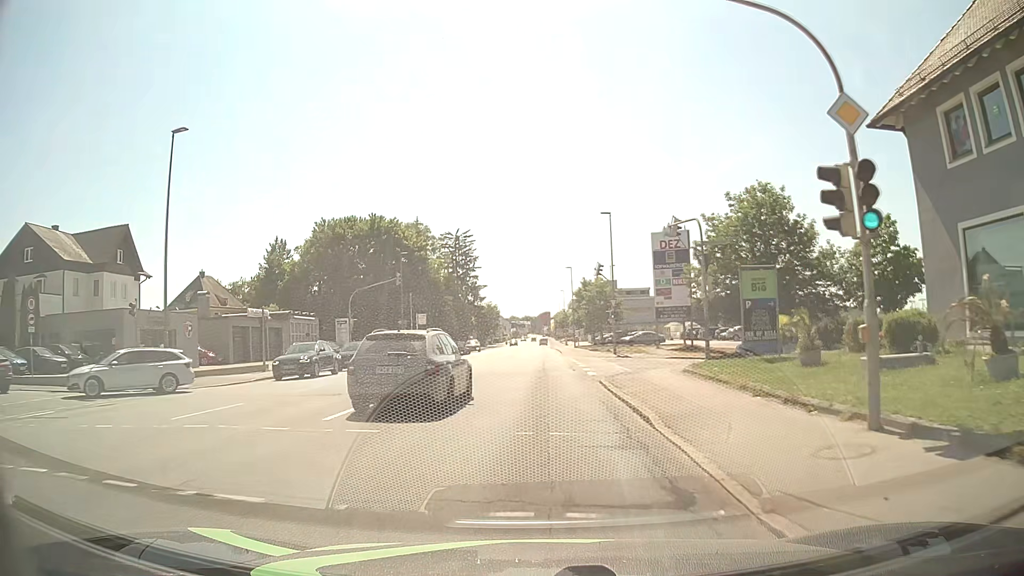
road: tertiary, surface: asphalt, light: Day
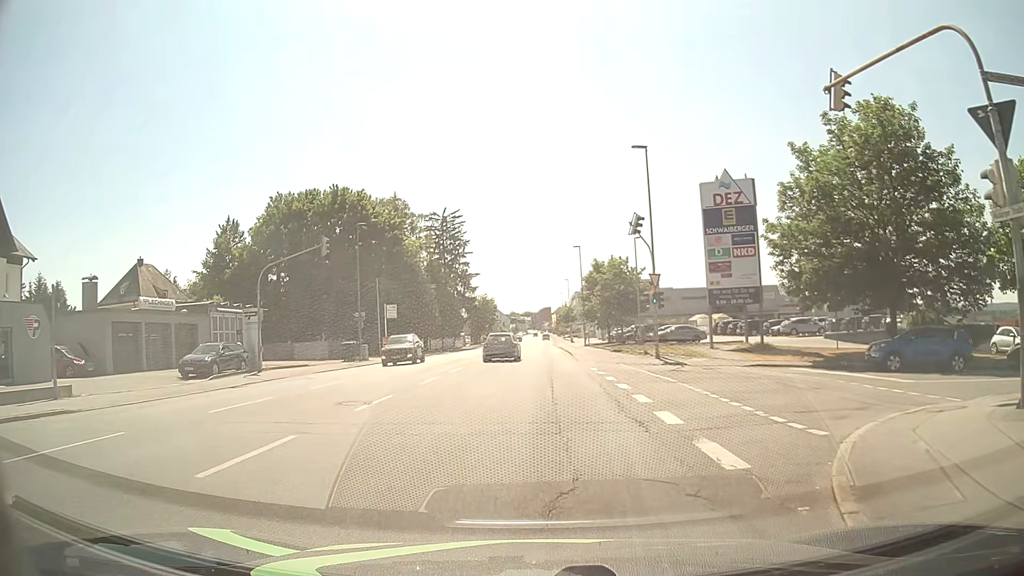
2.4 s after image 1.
(0.0, +16.3) m; 0°
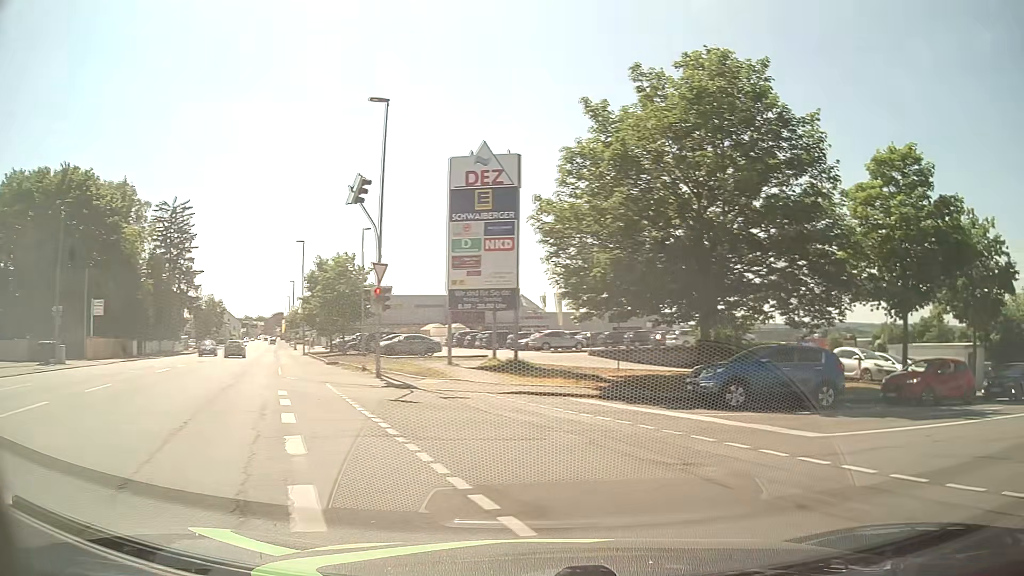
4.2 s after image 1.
(+1.0, +7.9) m; +21°
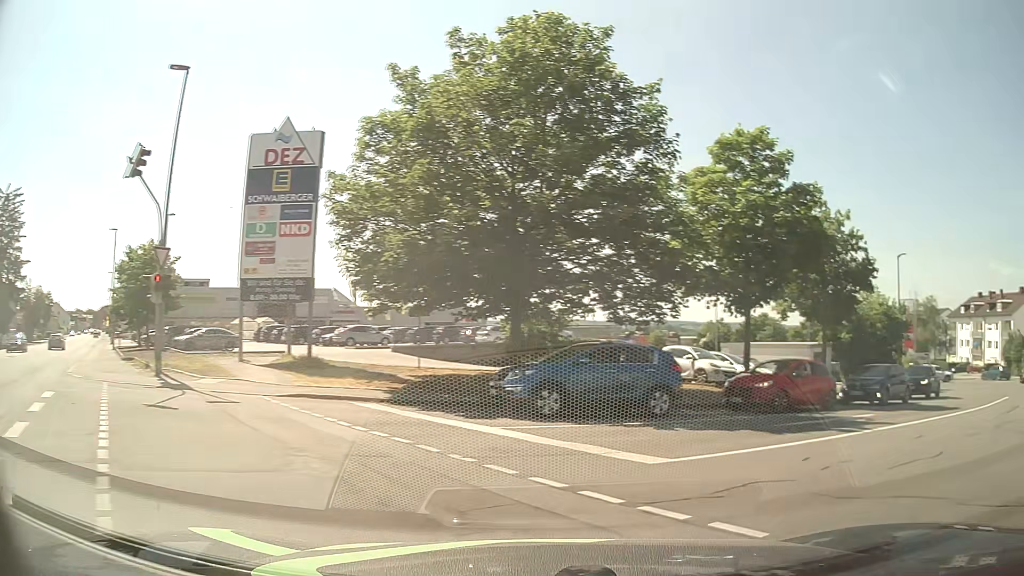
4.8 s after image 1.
(+0.4, +2.6) m; +15°
